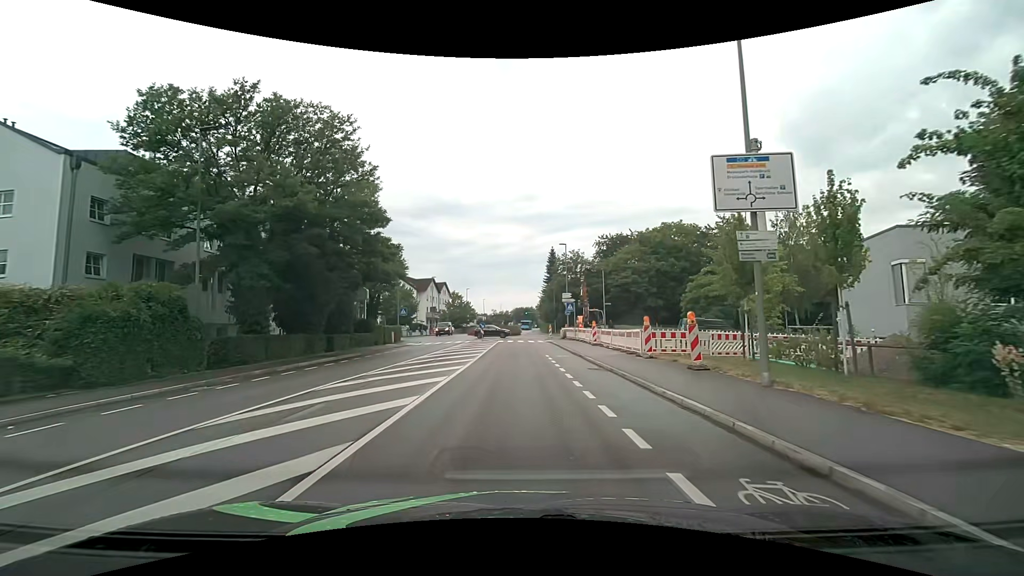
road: tertiary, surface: asphalt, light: Day
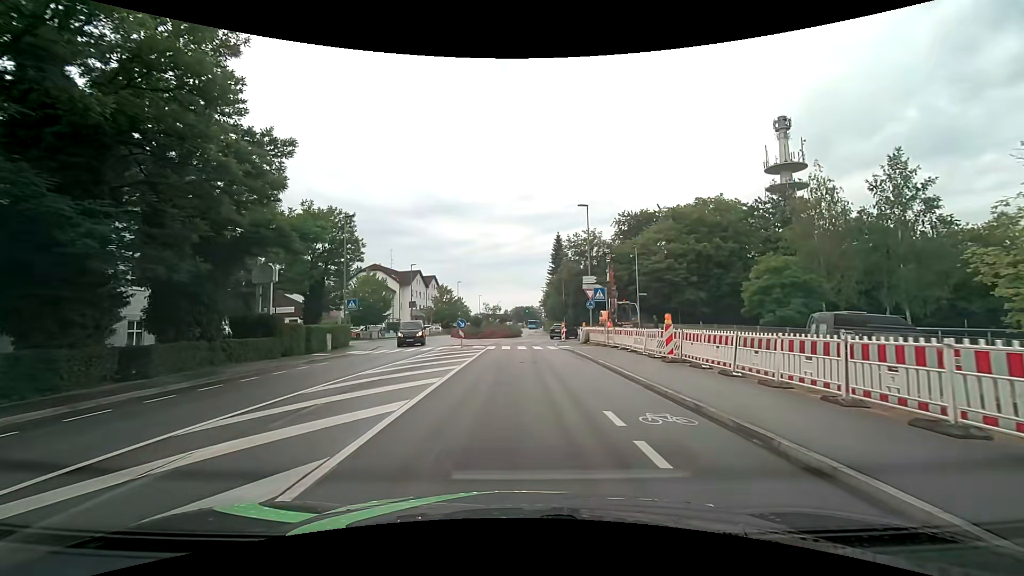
(-0.1, +16.8) m; 0°
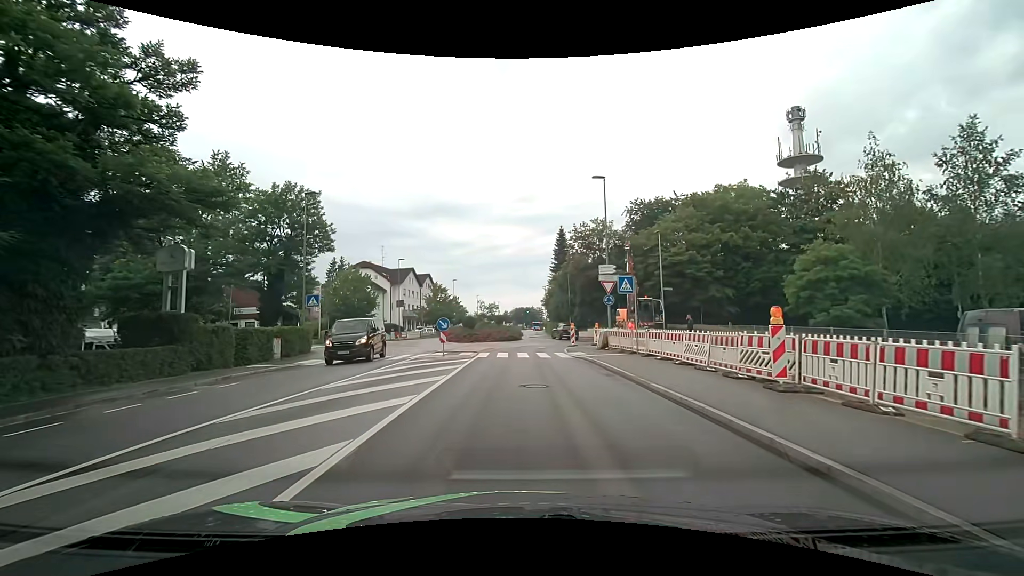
(0.0, +7.1) m; 0°
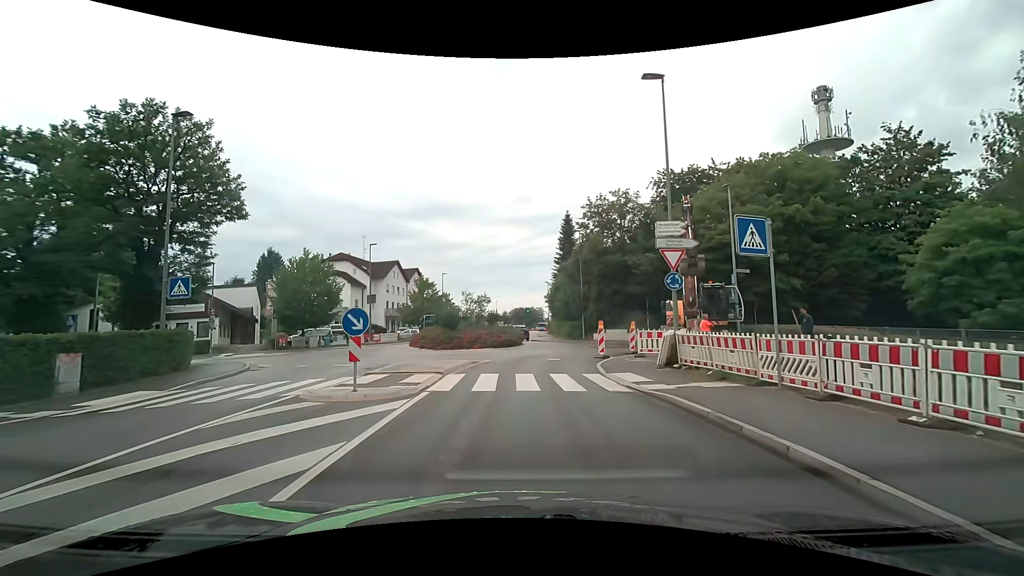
(0.0, +12.0) m; +1°
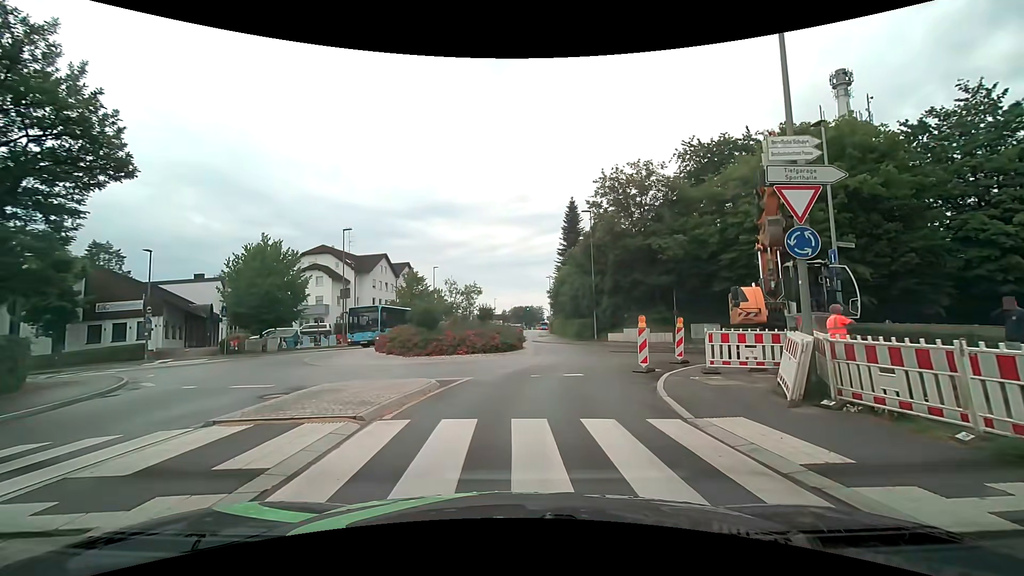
(-0.1, +7.5) m; 0°
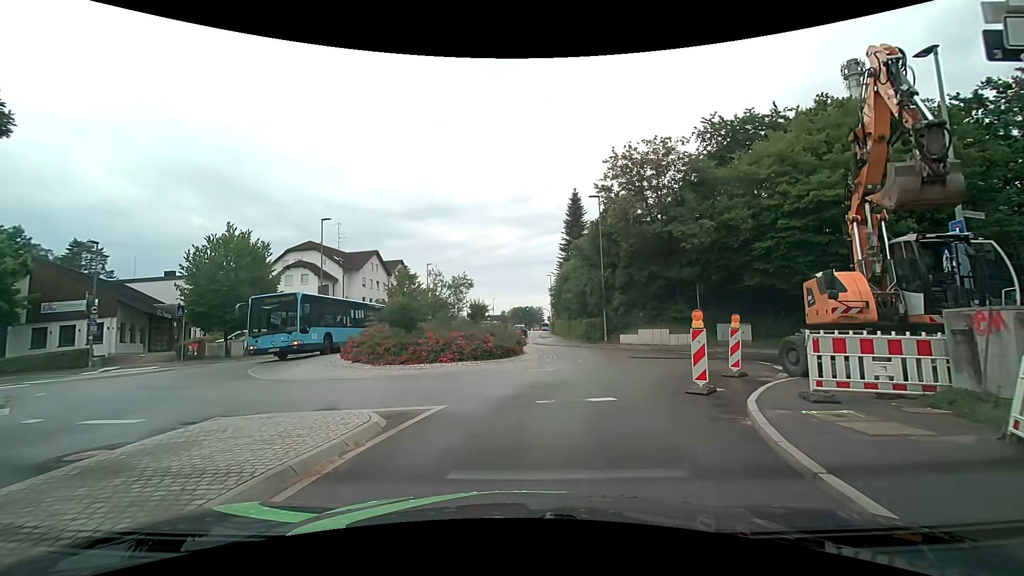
(0.0, +4.6) m; 0°
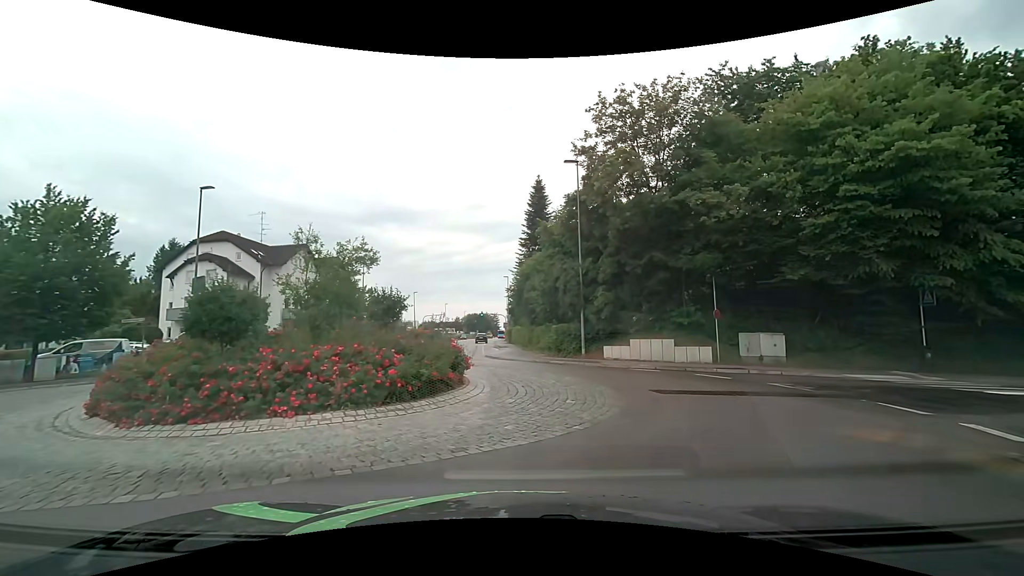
(+0.2, +9.3) m; +4°
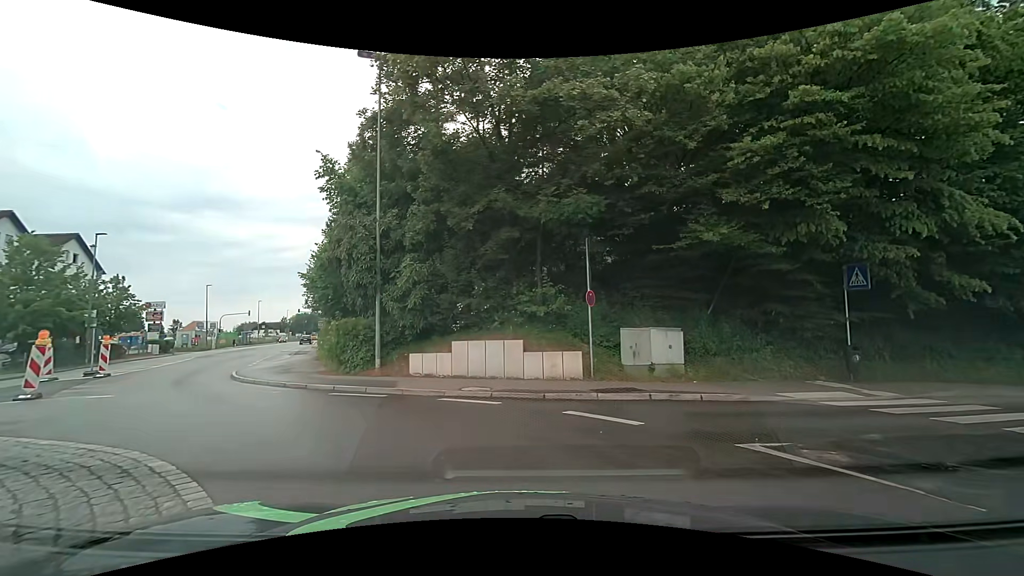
(+2.2, +9.6) m; +19°
